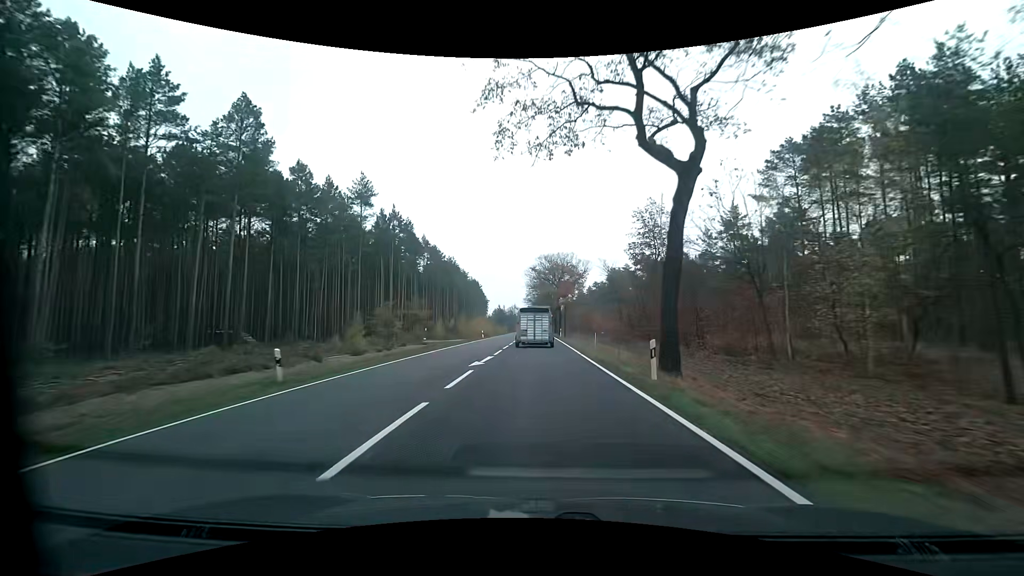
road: primary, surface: asphalt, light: Day
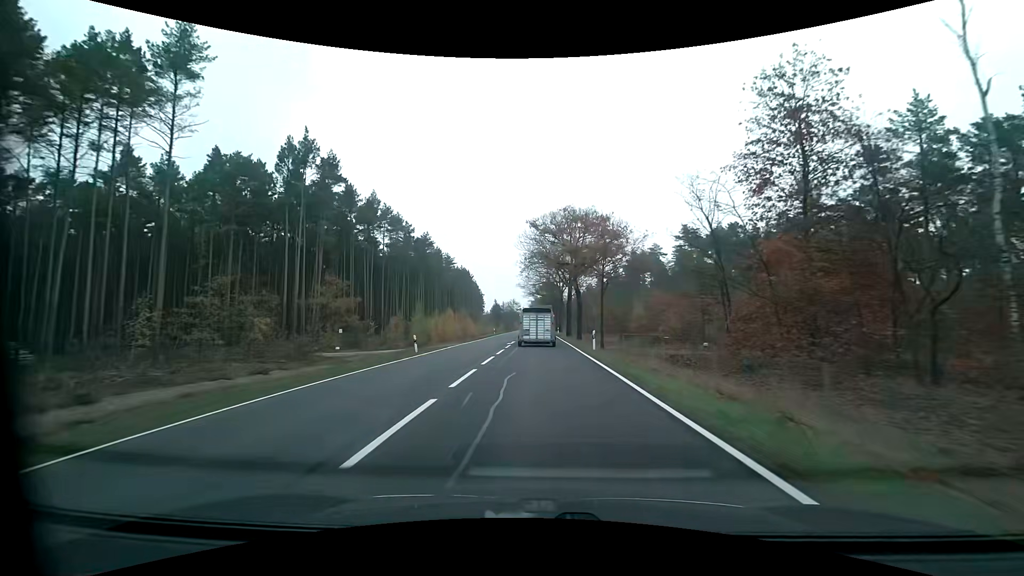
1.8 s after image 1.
(+0.3, +35.6) m; +1°
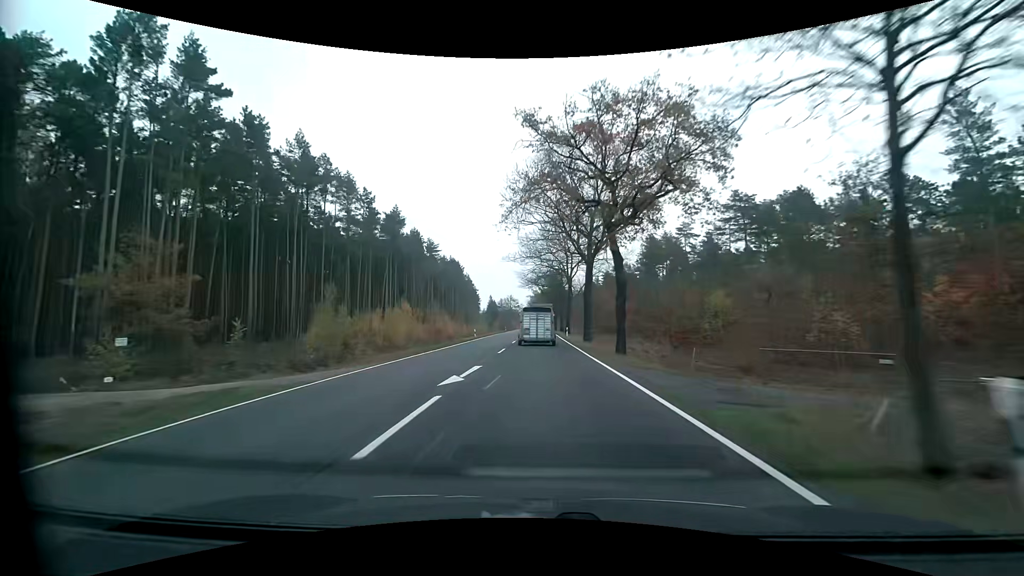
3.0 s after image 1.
(0.0, +23.9) m; 0°
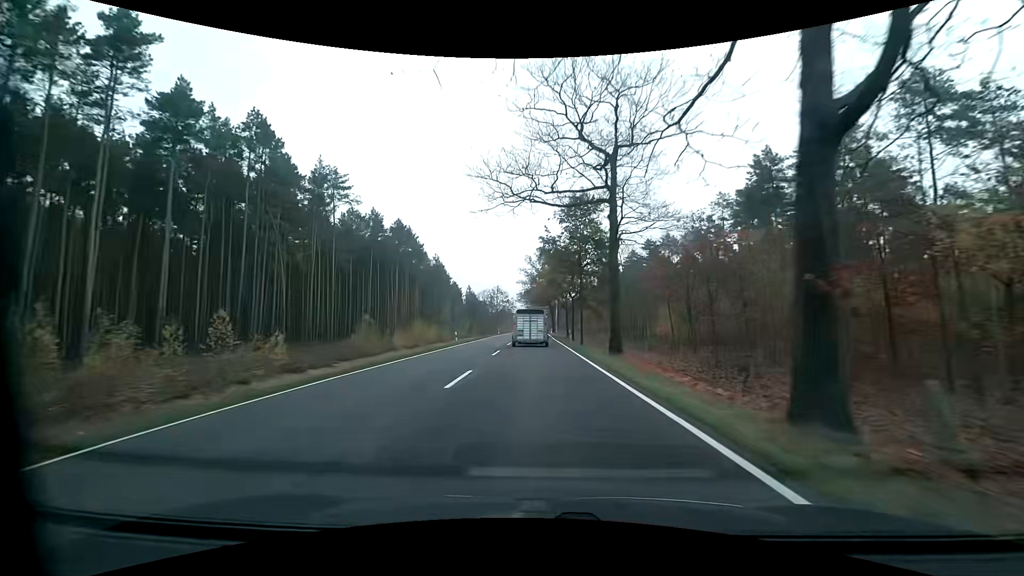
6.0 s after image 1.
(+0.1, +60.2) m; +1°
(0, +10) (0, +20) (0, +30) (0, +40) (0, +50) (0, +60) (0, +70) (0, +80) (-1, +90) (-1, +100) m
